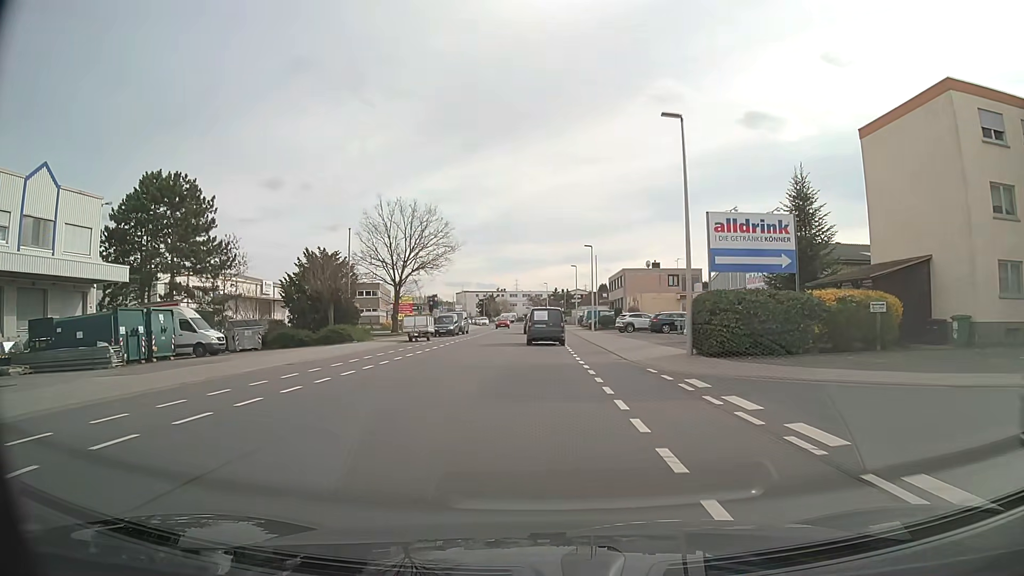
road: tertiary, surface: asphalt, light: Day
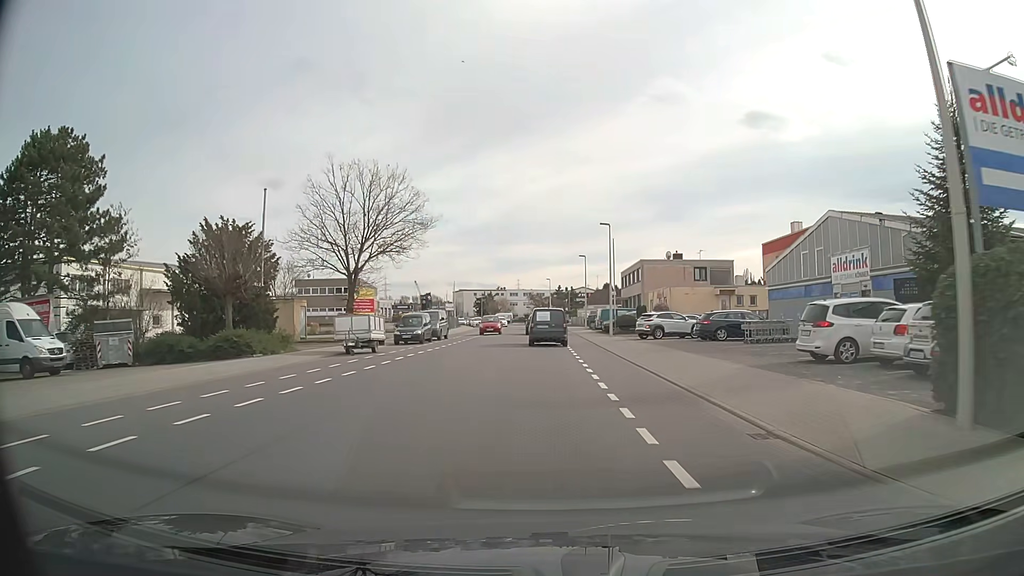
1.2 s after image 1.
(0.0, +14.4) m; 0°
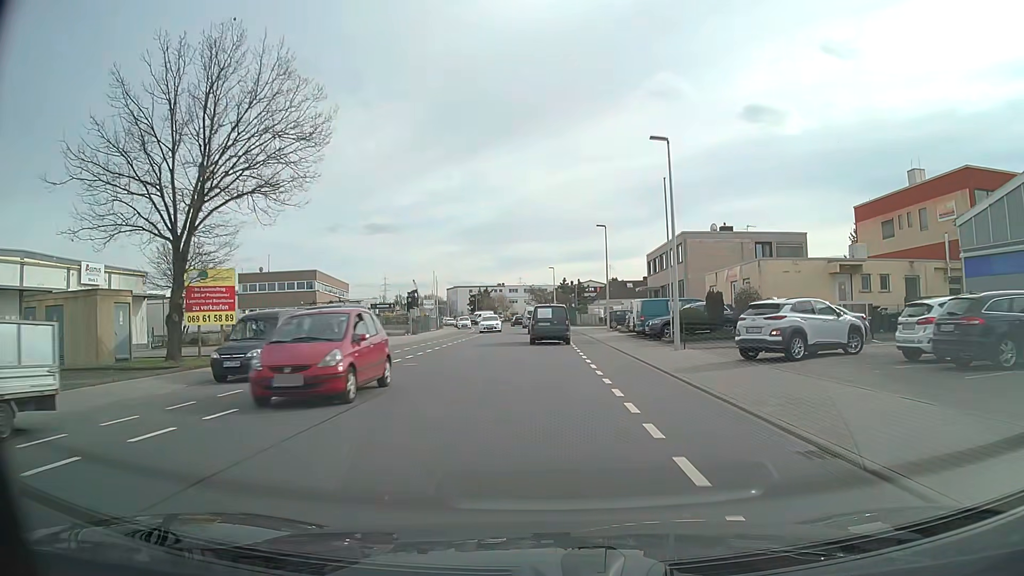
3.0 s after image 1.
(+0.1, +21.7) m; 0°
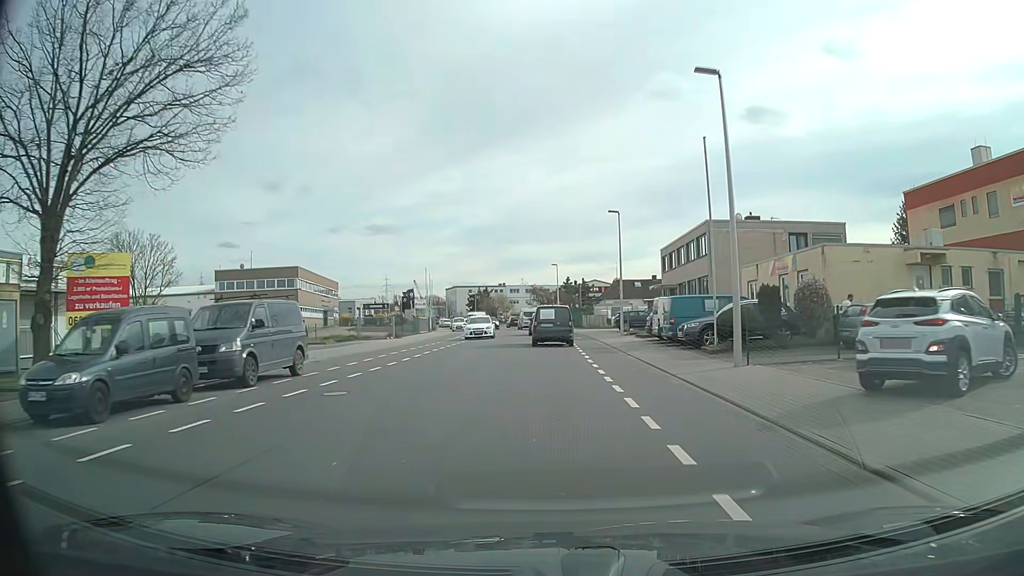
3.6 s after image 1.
(0.0, +7.3) m; 0°
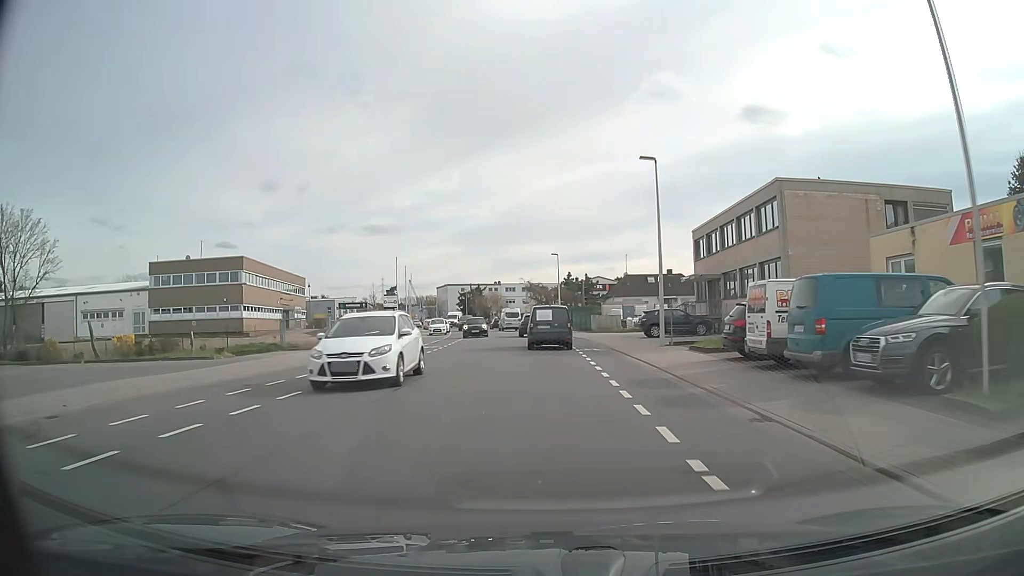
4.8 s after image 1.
(0.0, +14.6) m; 0°
(0, +10) (0, +20) (0, +30) (0, +40) (-1, +50) (-2, +60) (-3, +70) (-5, +80) (-7, +90) (-9, +99) m
